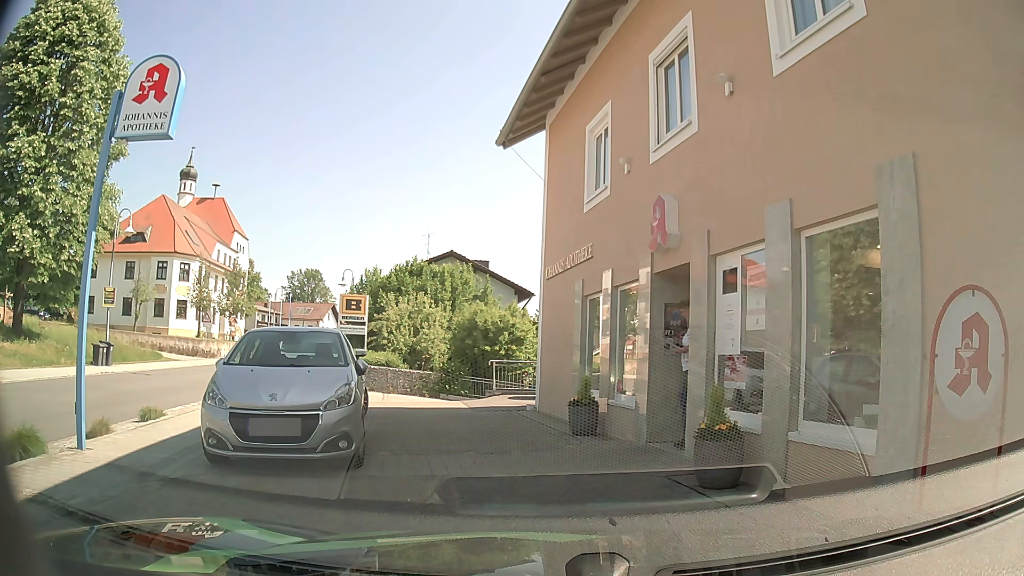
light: Day
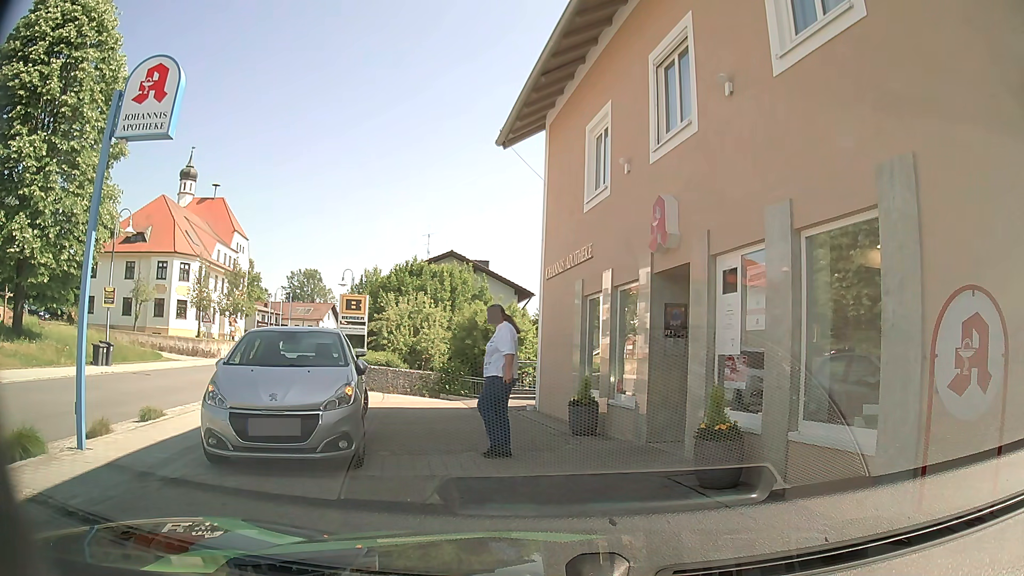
(0.0, 0.0) m; 0°
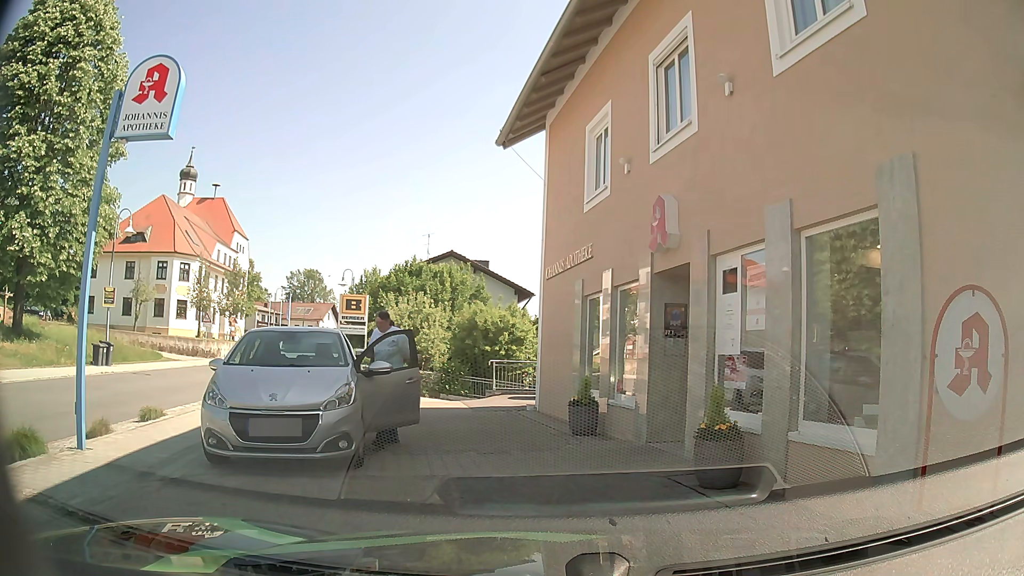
(0.0, 0.0) m; 0°
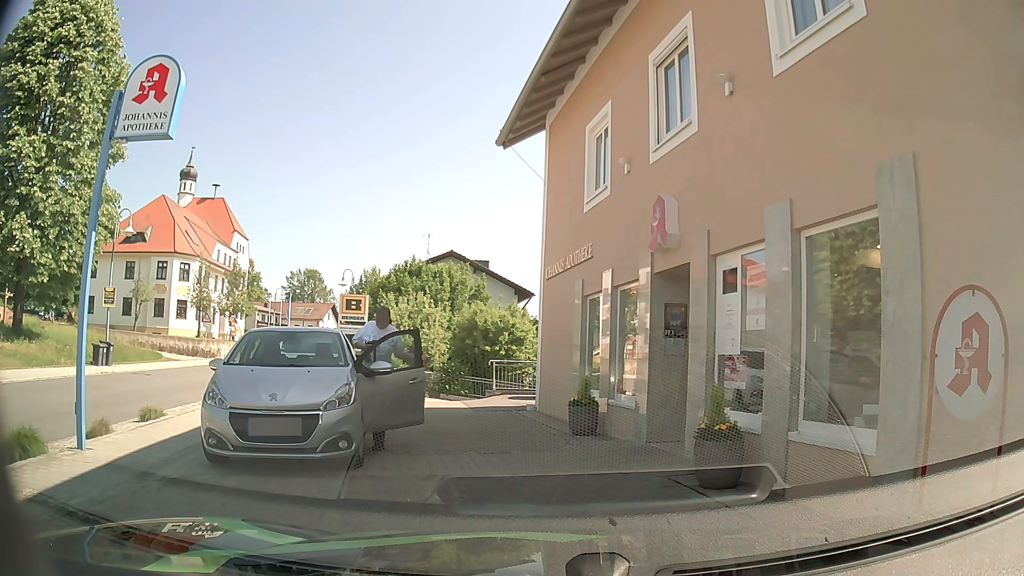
(0.0, 0.0) m; 0°
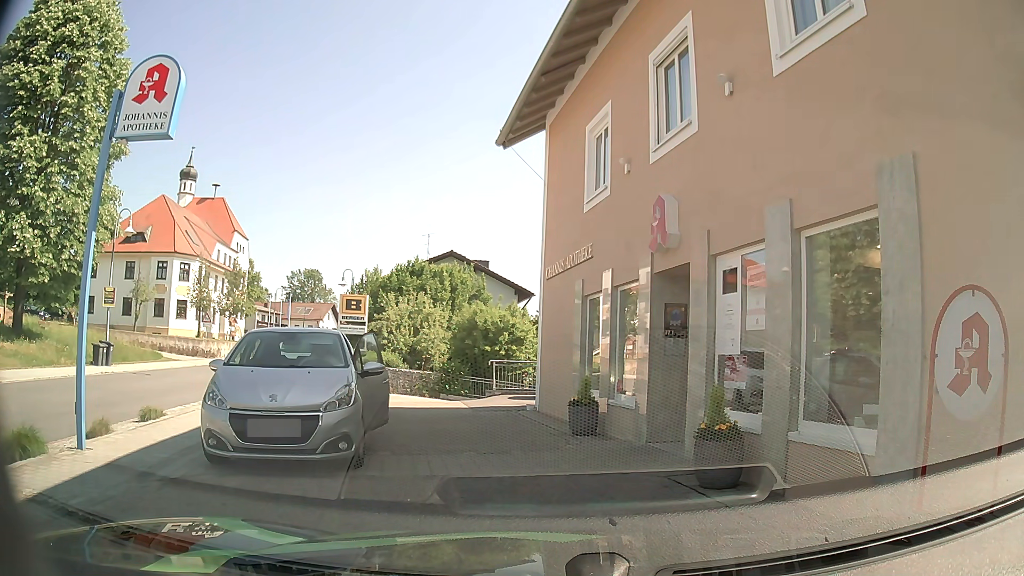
(0.0, 0.0) m; 0°
